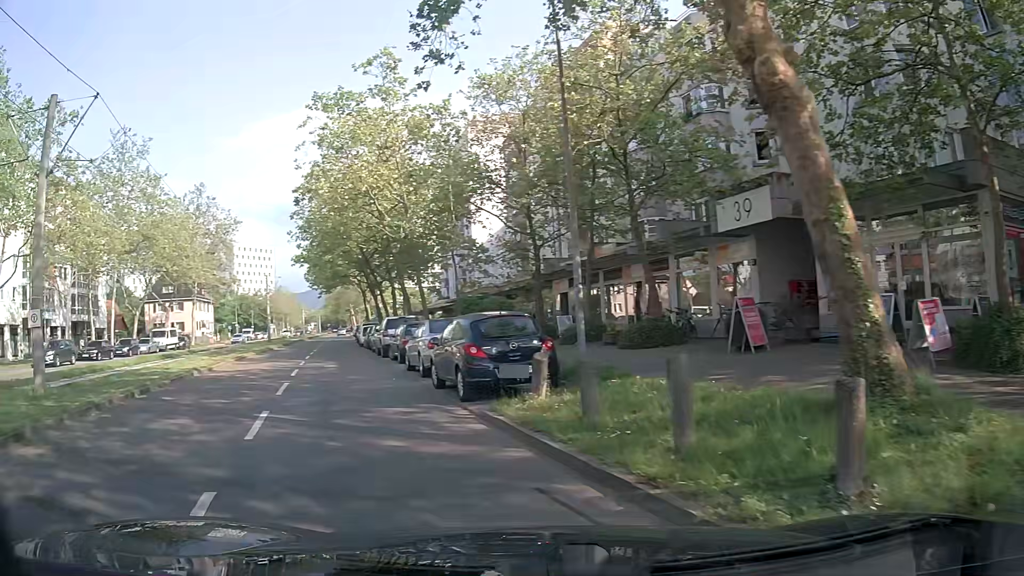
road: tertiary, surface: asphalt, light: Day
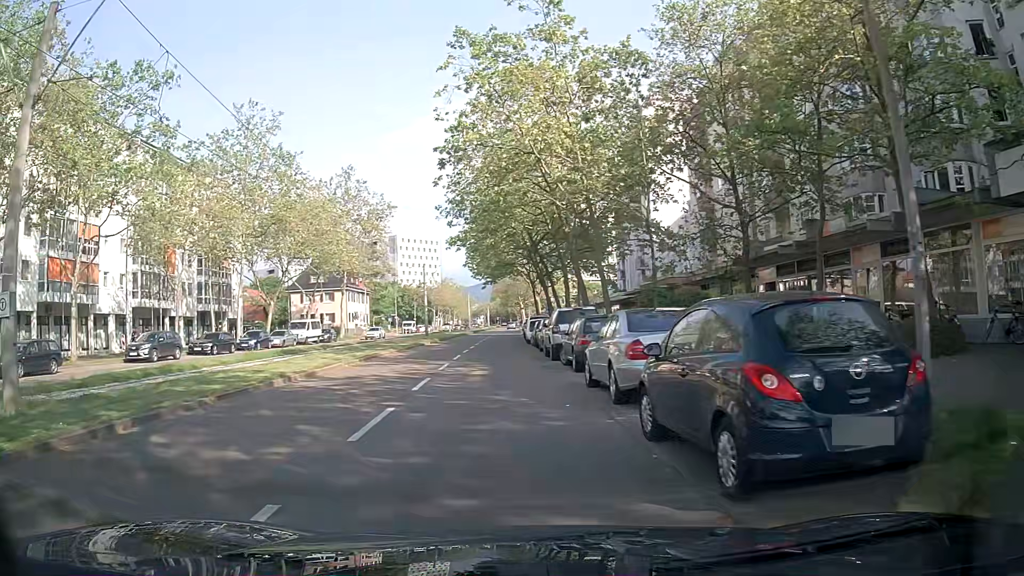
(-0.5, +6.7) m; -10°
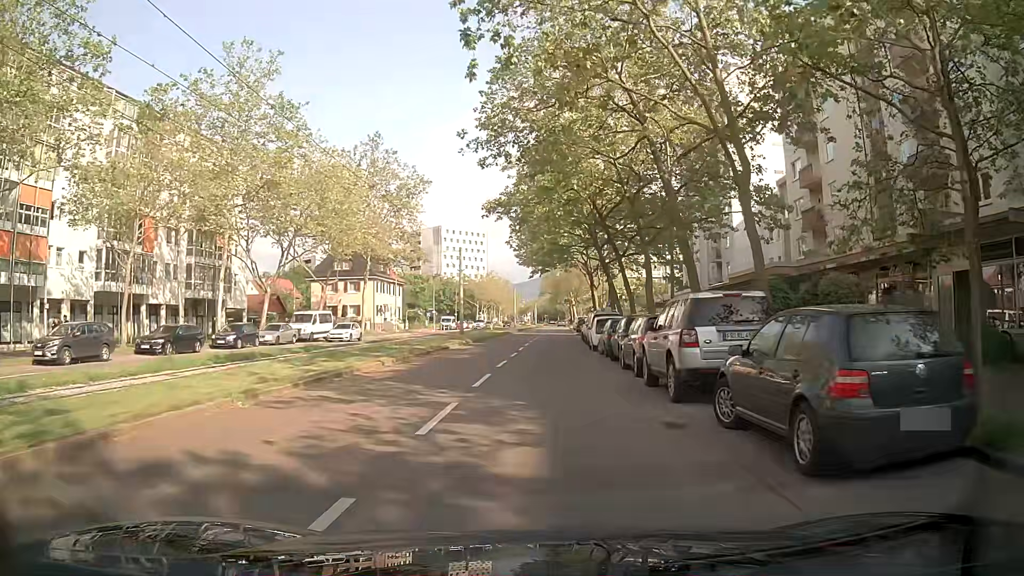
(-0.9, +12.0) m; -4°
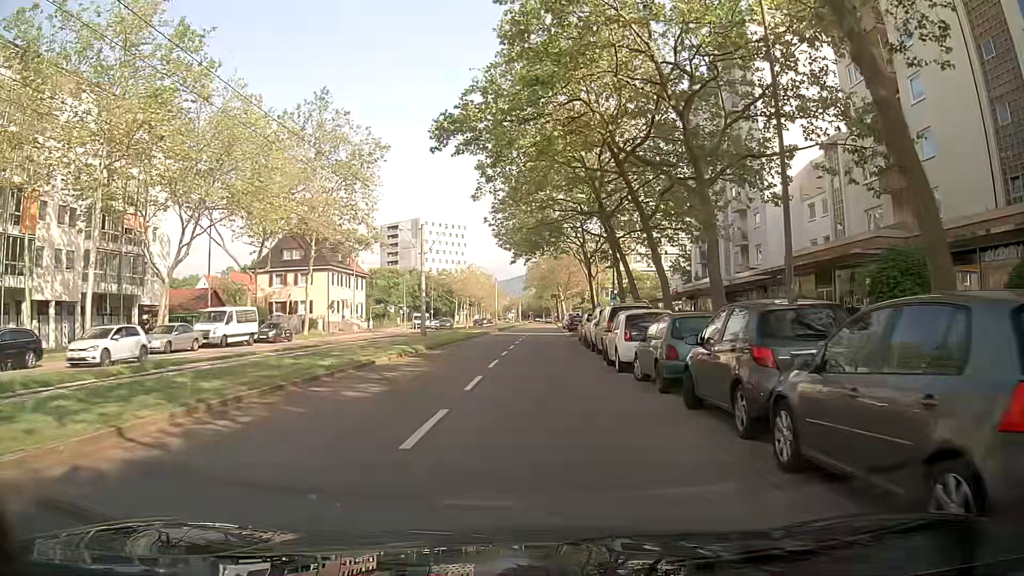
(0.0, +12.8) m; +2°
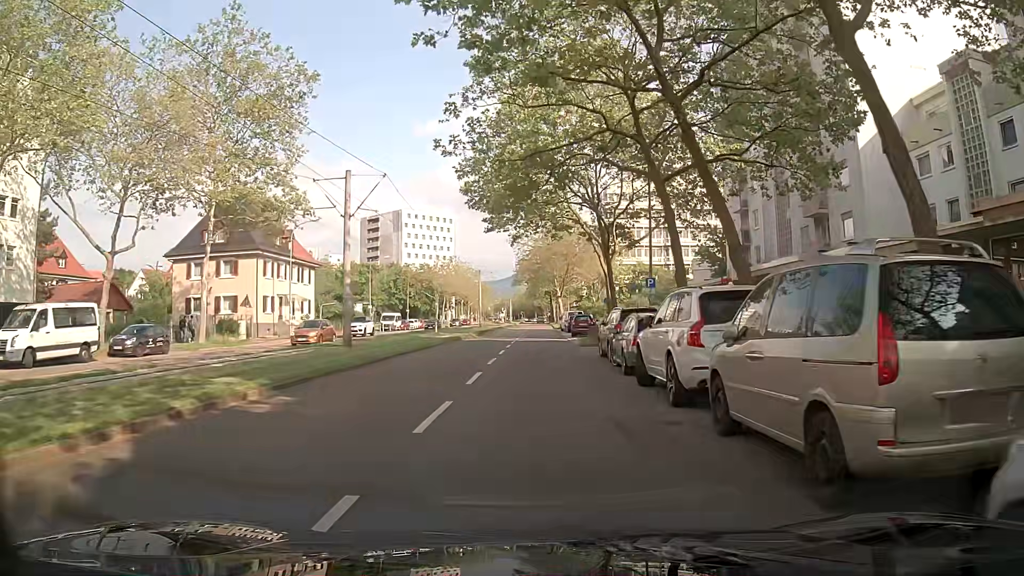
(-0.1, +16.6) m; -1°
